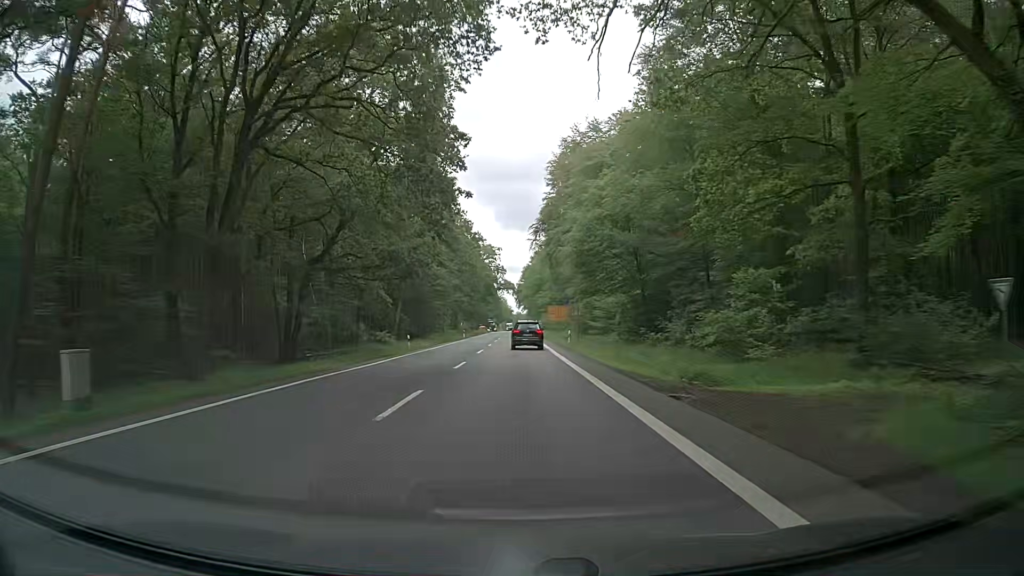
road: secondary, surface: asphalt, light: Day
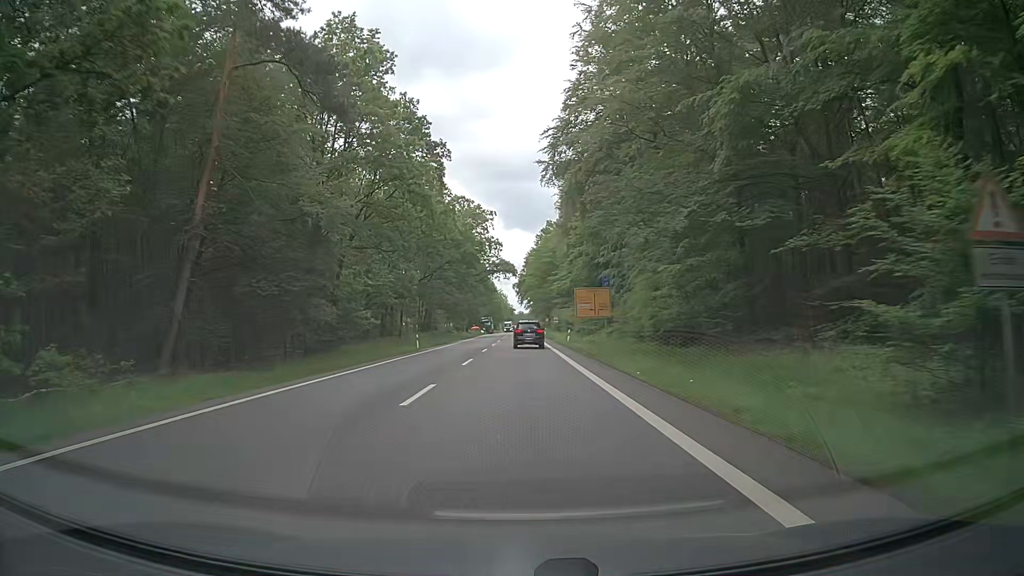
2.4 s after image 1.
(0.0, +46.5) m; 0°
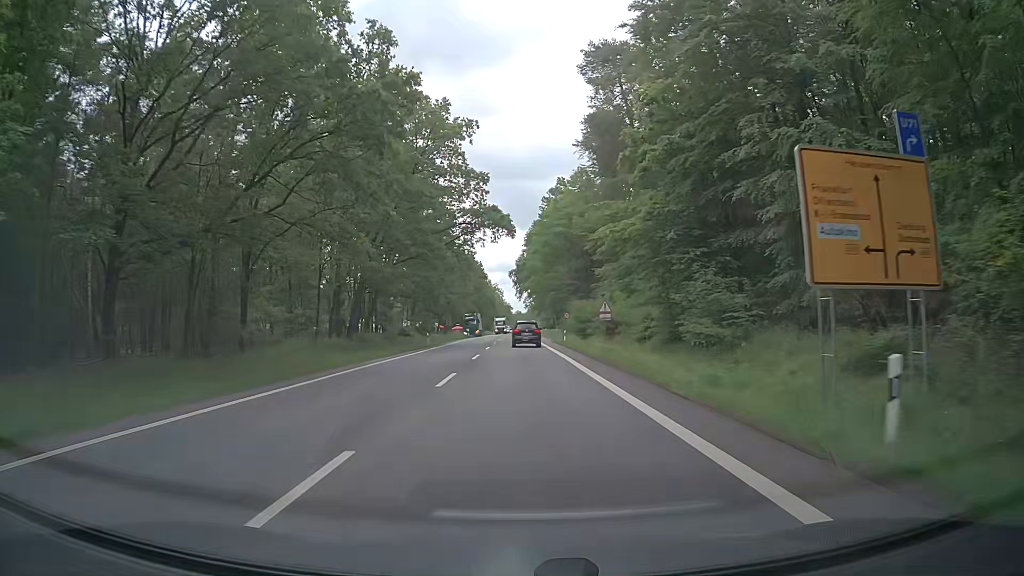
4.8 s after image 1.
(-0.4, +44.8) m; 0°
(0, +10) (0, +20) (0, +30) (0, +40) (0, +50) (+1, +60) (+1, +70) (+1, +80) (+1, +90) (+1, +100) m
